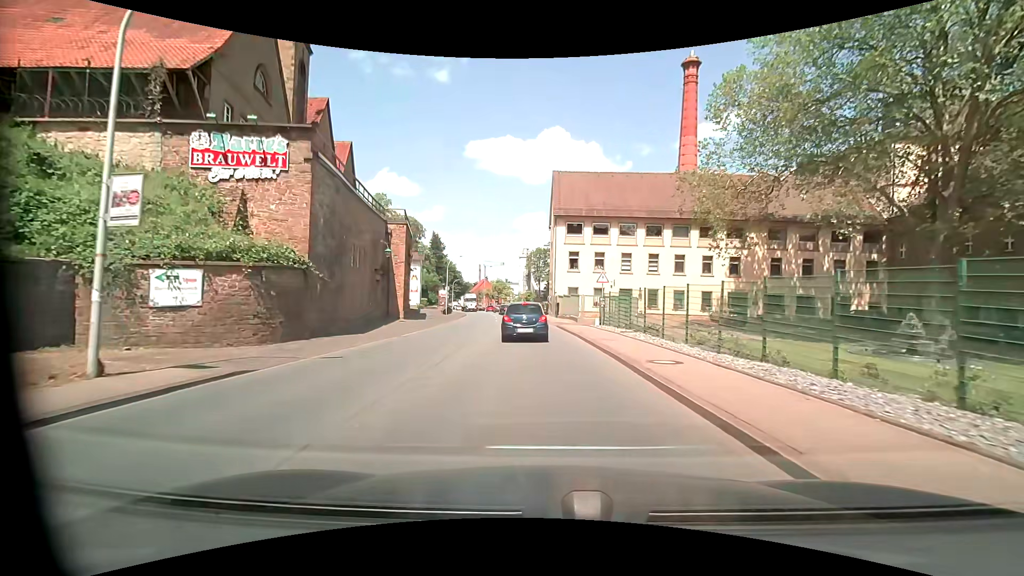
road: primary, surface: asphalt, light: Day
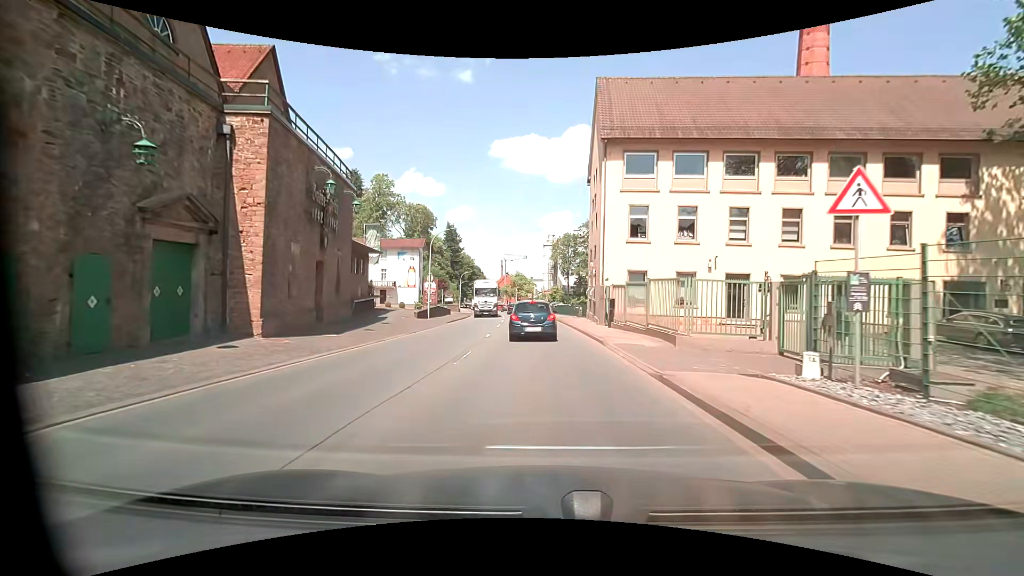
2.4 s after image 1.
(-0.8, +22.7) m; -3°
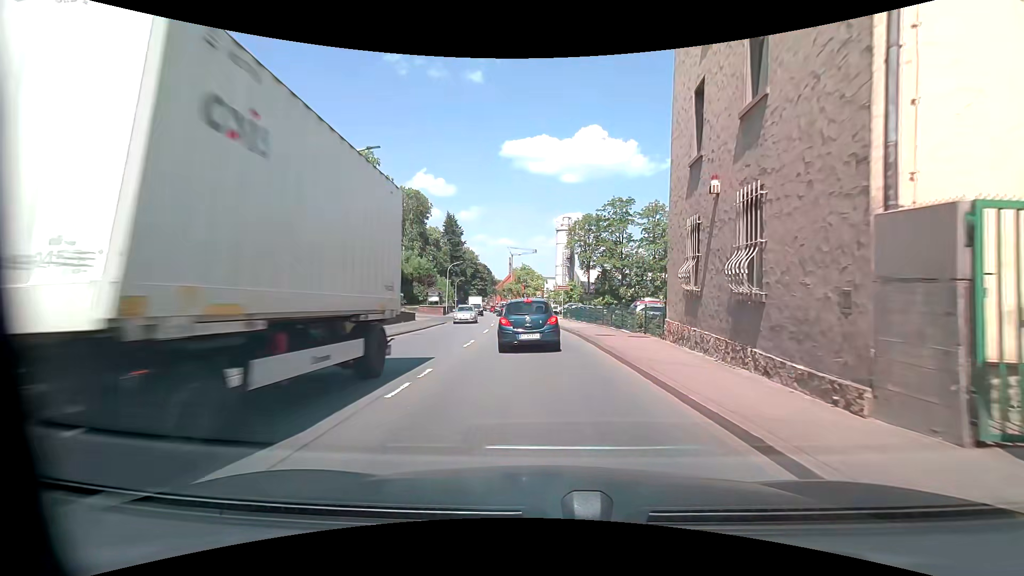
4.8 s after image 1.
(-0.3, +22.0) m; -1°
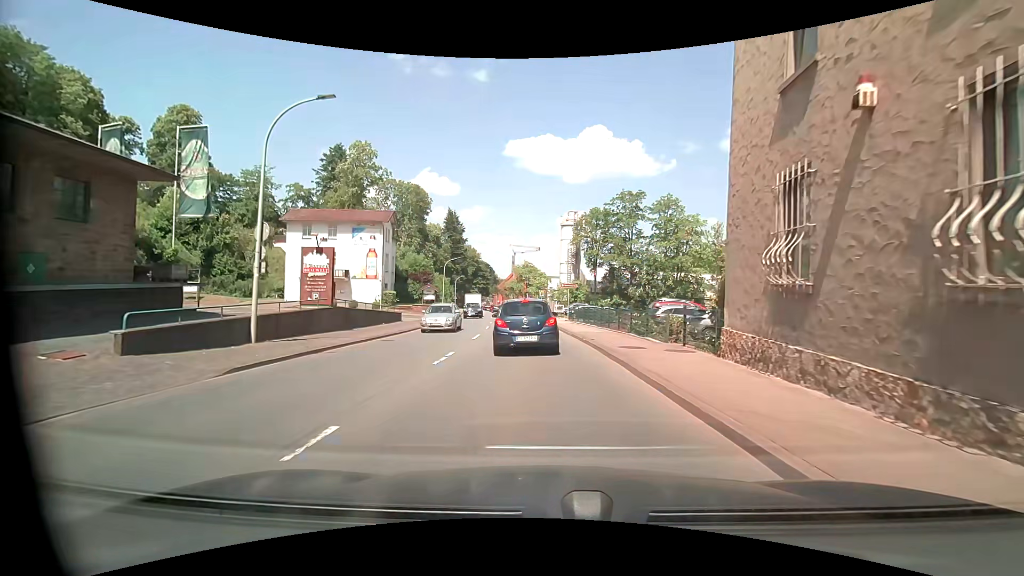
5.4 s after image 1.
(0.0, +4.8) m; -1°
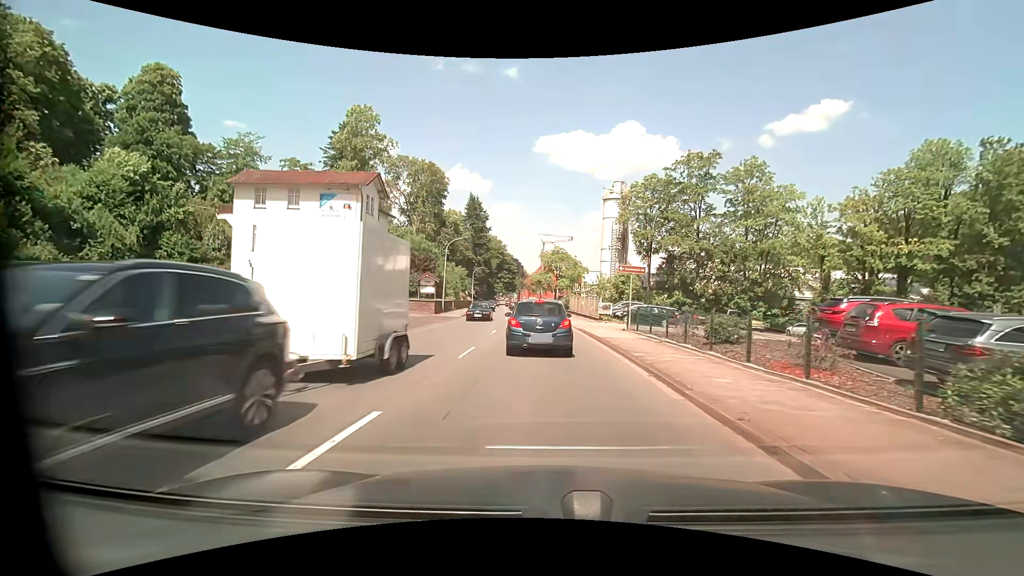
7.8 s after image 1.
(-0.2, +17.0) m; -2°
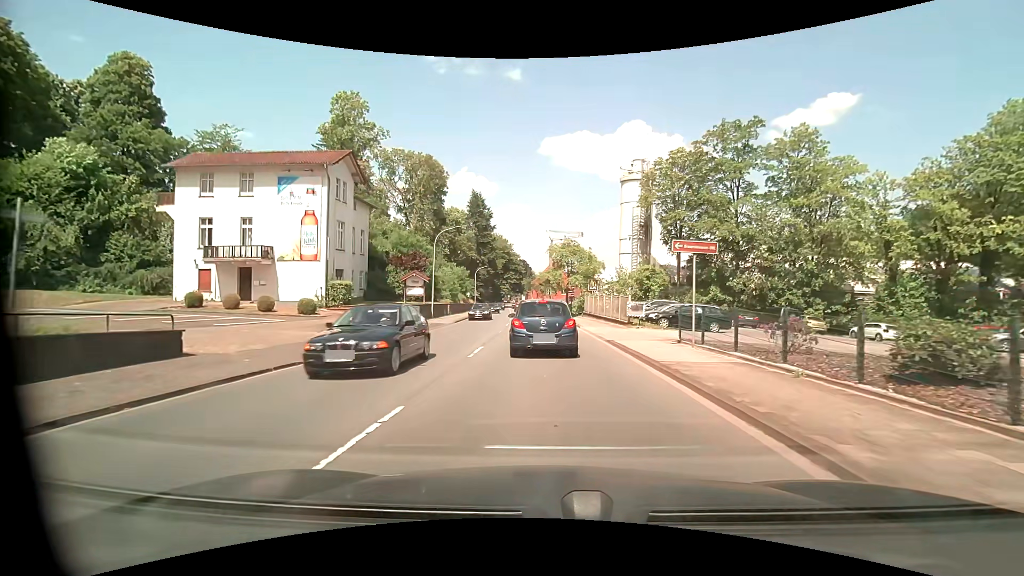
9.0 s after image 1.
(-0.1, +8.4) m; -1°
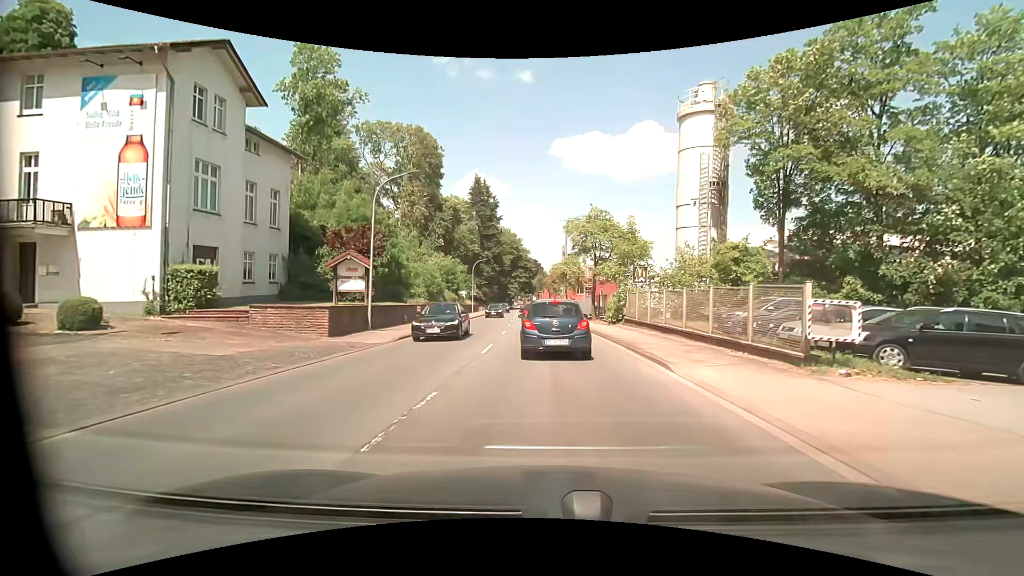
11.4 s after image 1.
(-0.3, +17.1) m; -2°
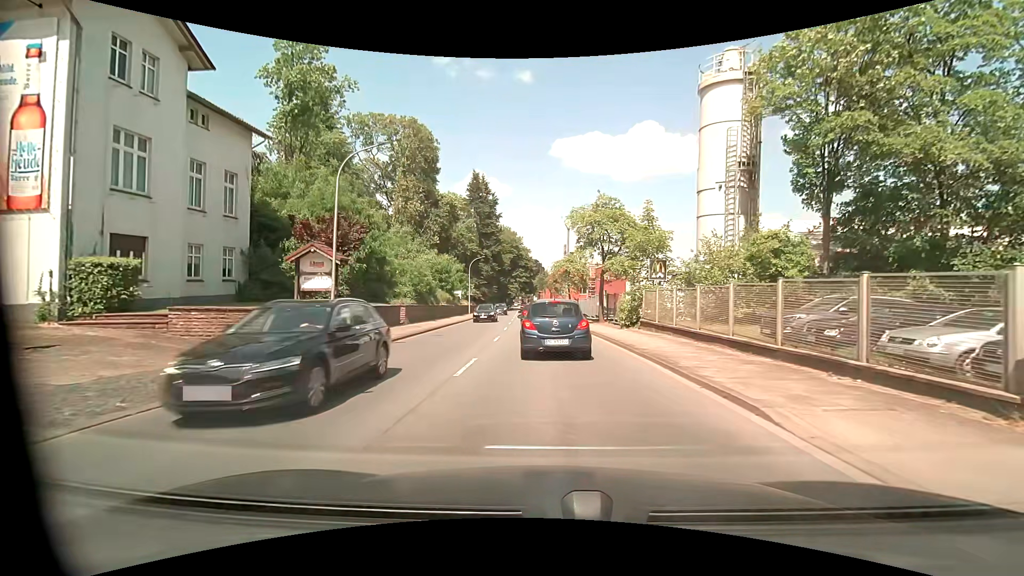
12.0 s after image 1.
(0.0, +4.3) m; 0°
(0, +10) (0, +20) (0, +30) (-1, +40) (-1, +50) (-2, +60) (-2, +70) (-3, +80) (-4, +90) (-4, +100) m
